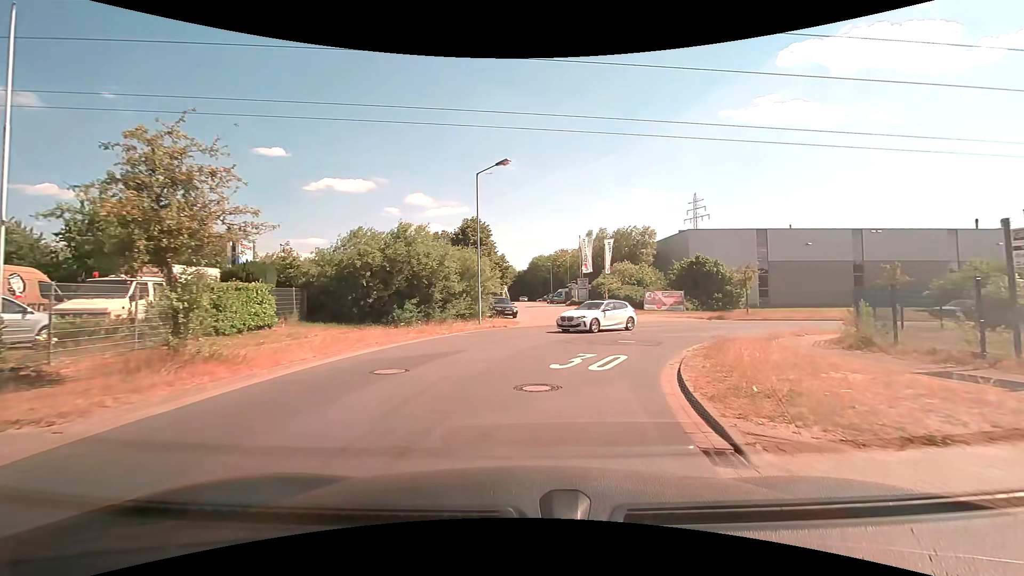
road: residential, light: Day
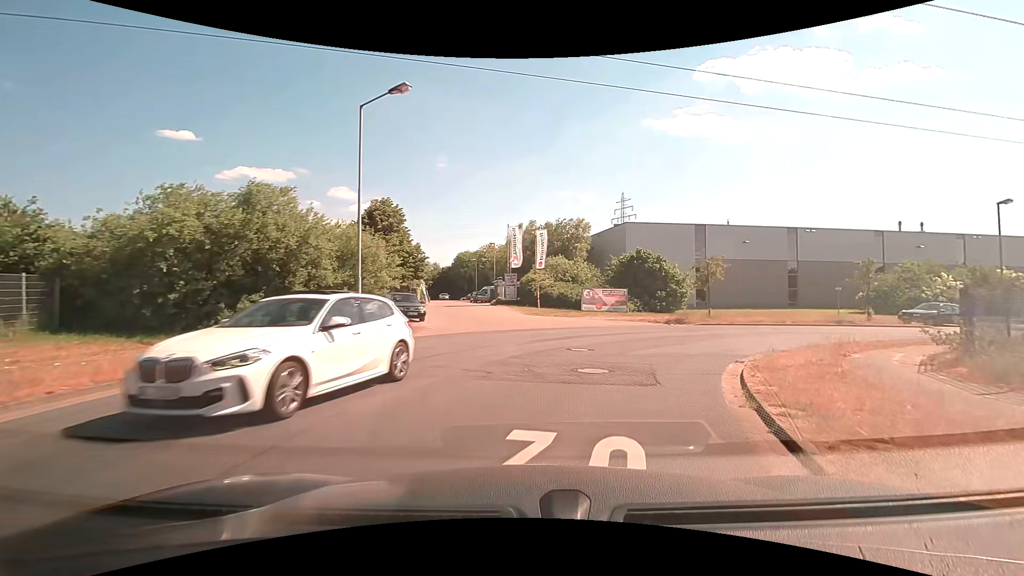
(+0.5, +8.1) m; +9°
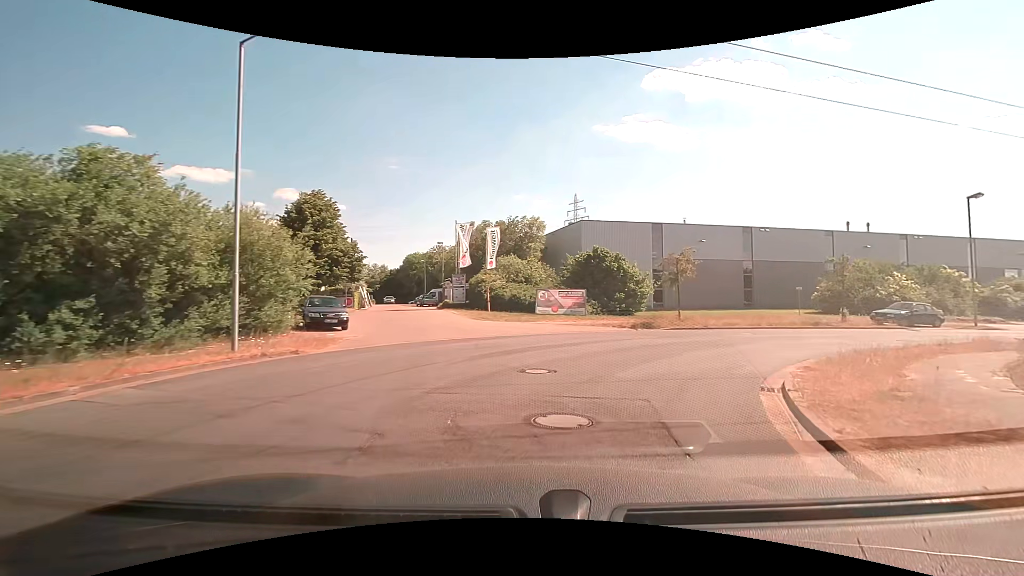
(+0.2, +4.1) m; +4°
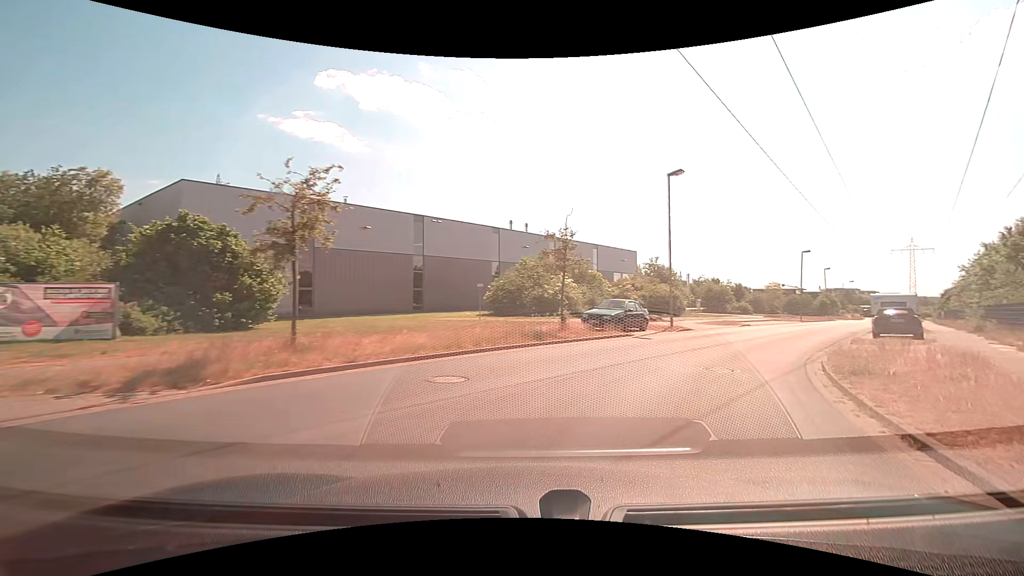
(+4.4, +14.7) m; +37°
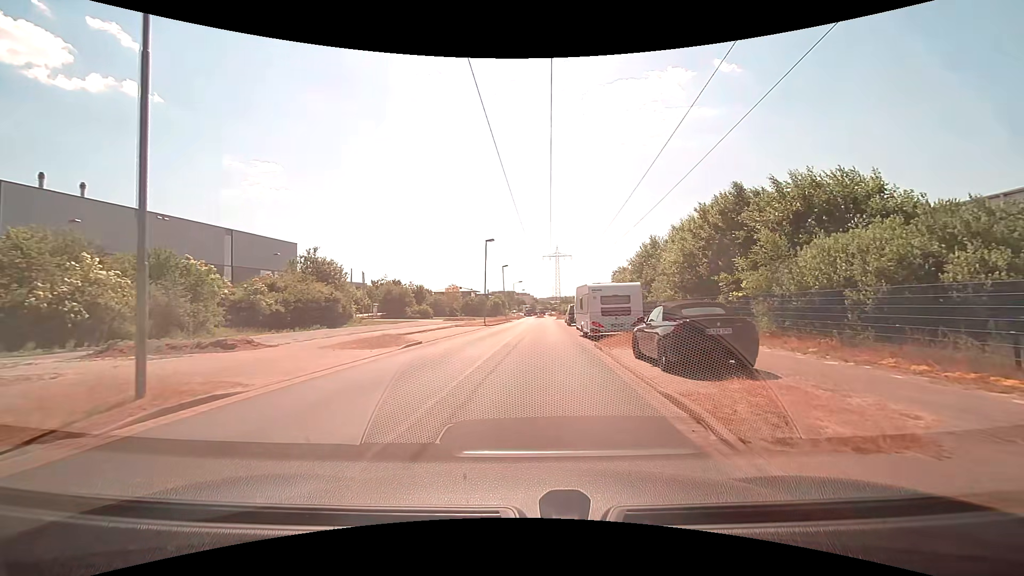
(+6.9, +17.1) m; +35°
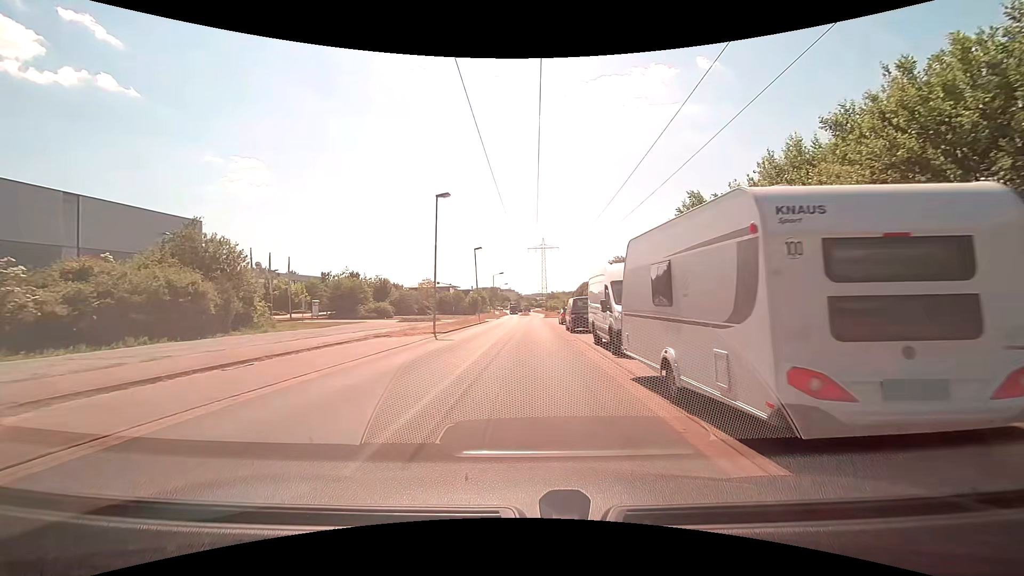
(+0.5, +17.5) m; +1°
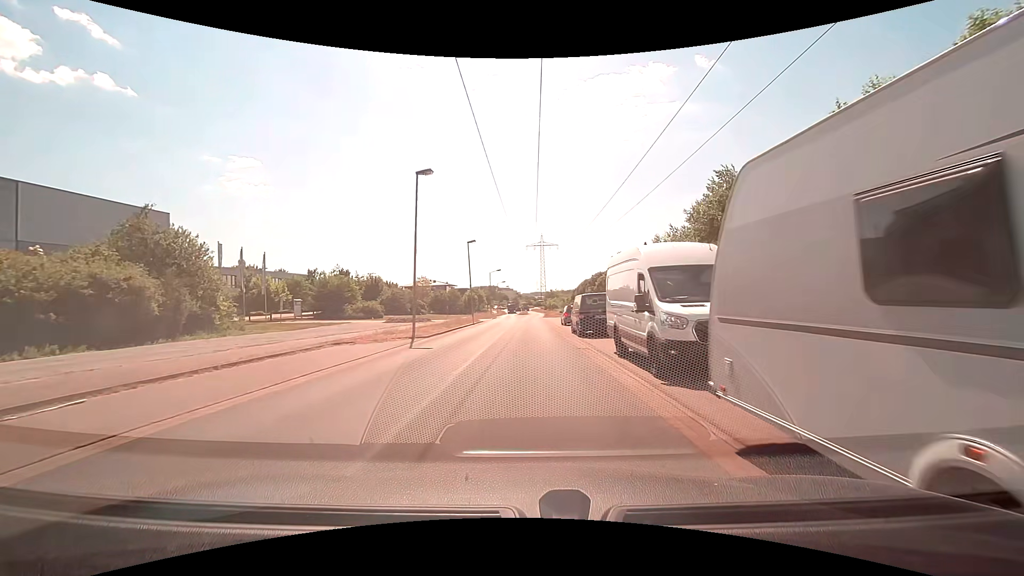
(0.0, +4.8) m; +1°
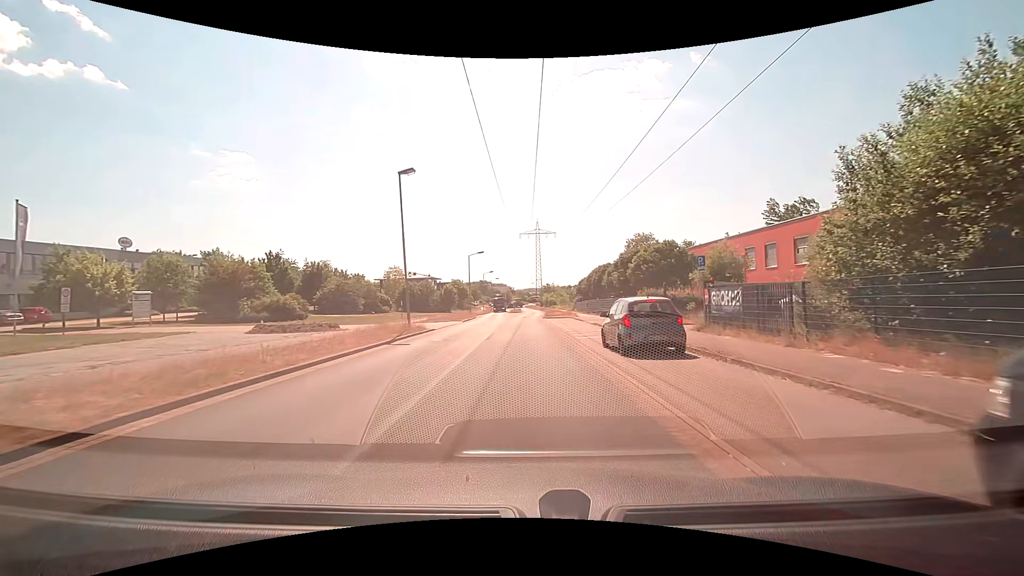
(+0.1, +23.7) m; 0°
